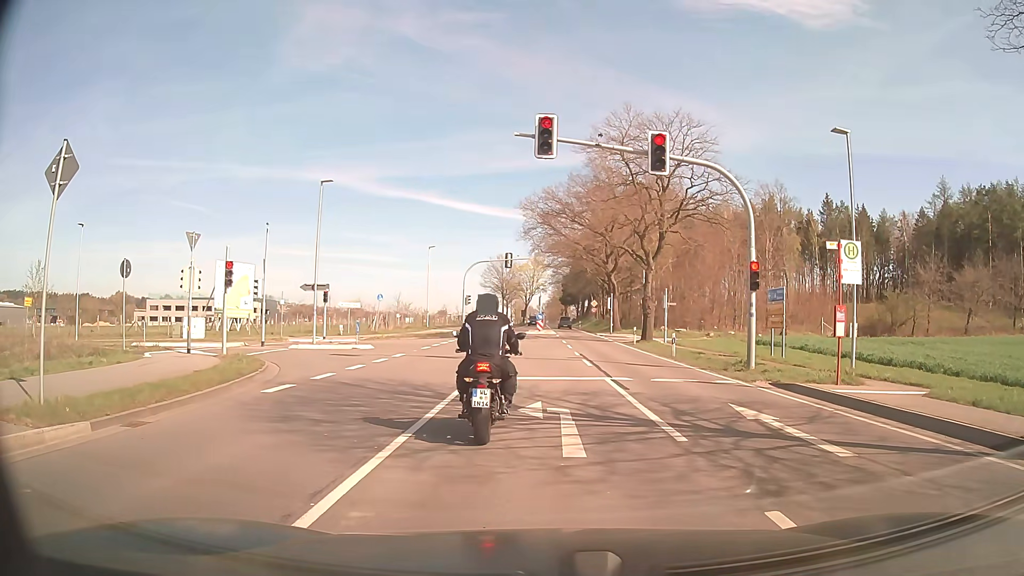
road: secondary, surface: asphalt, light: Day
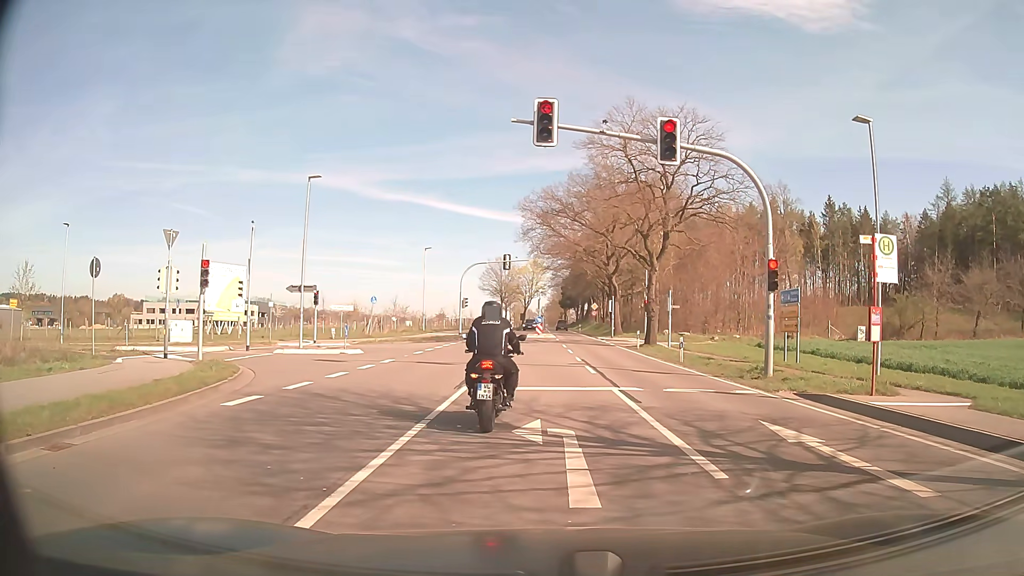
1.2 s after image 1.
(0.0, +1.8) m; -2°
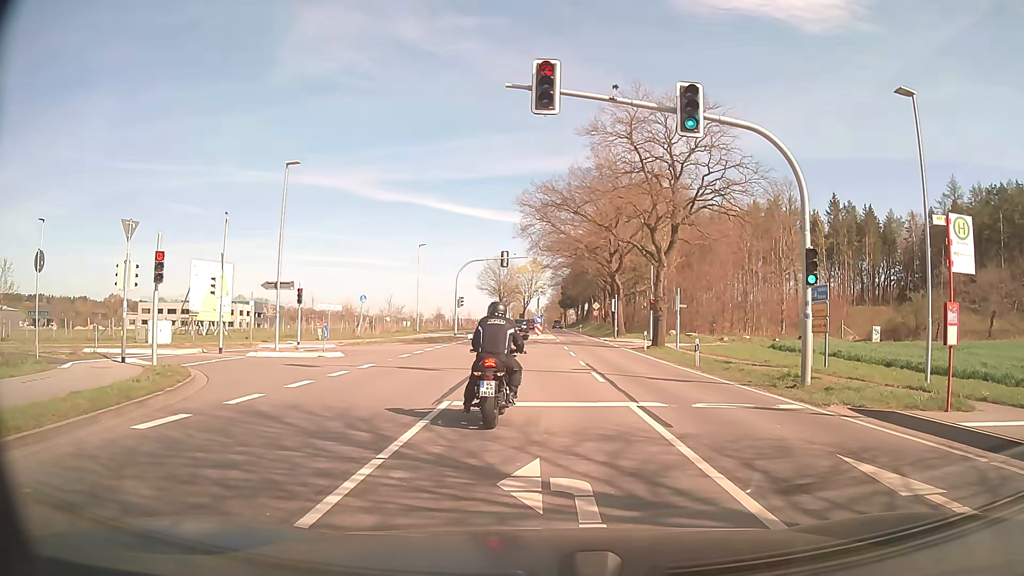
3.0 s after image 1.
(+0.1, +2.9) m; +1°
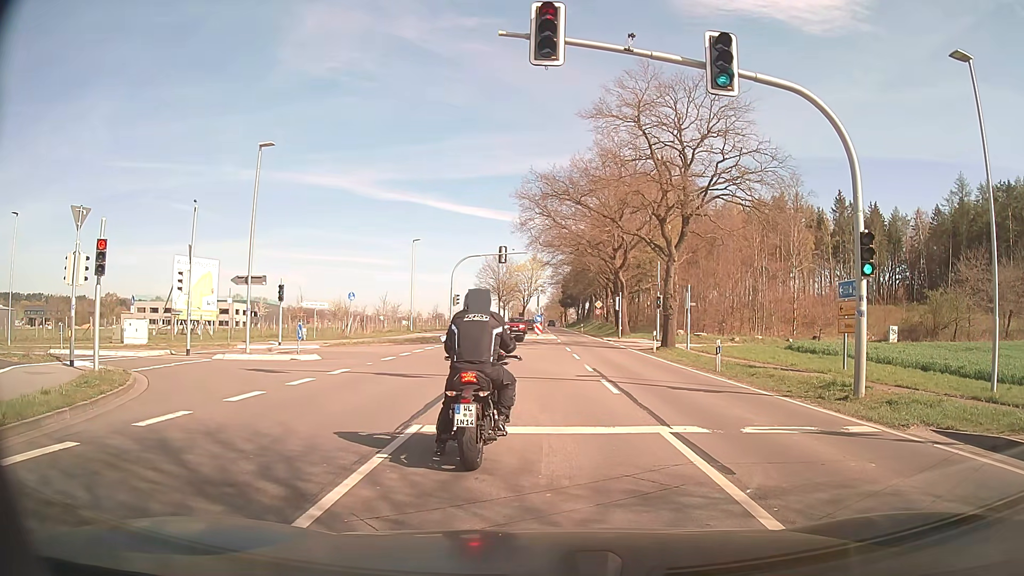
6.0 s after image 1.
(0.0, +2.9) m; +1°
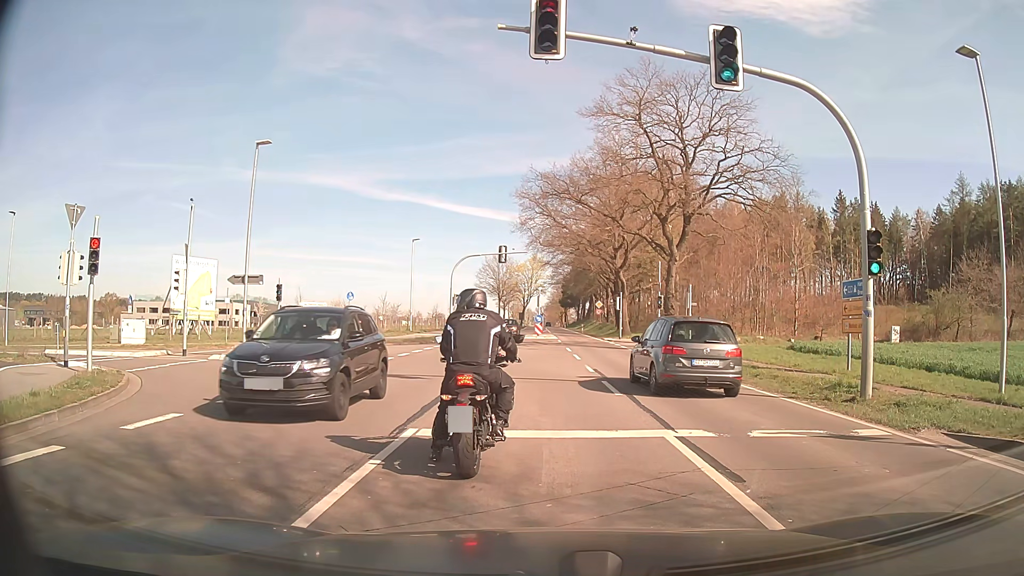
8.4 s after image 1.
(0.0, +0.4) m; 0°
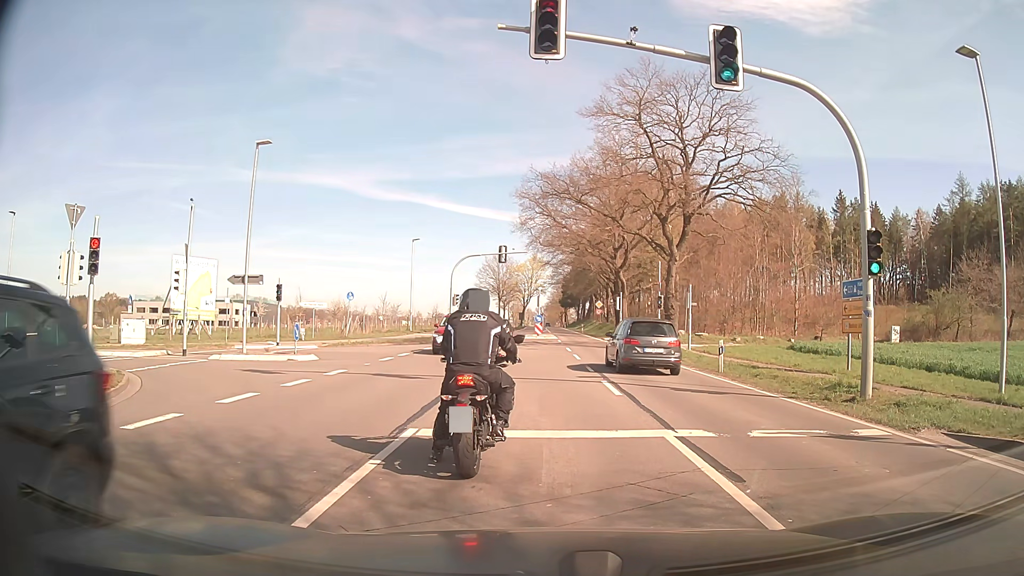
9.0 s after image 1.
(0.0, 0.0) m; 0°
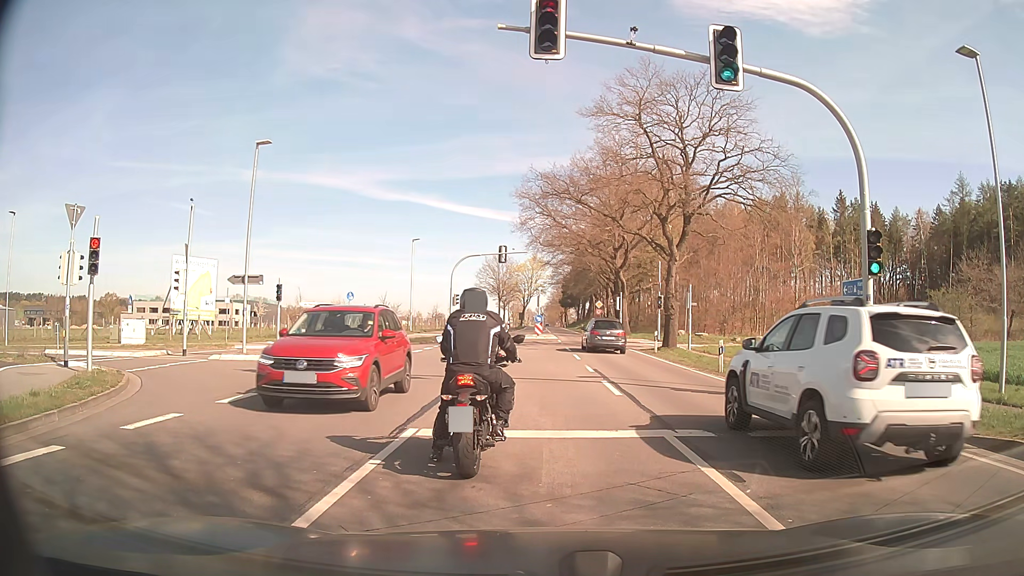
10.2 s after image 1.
(0.0, 0.0) m; 0°
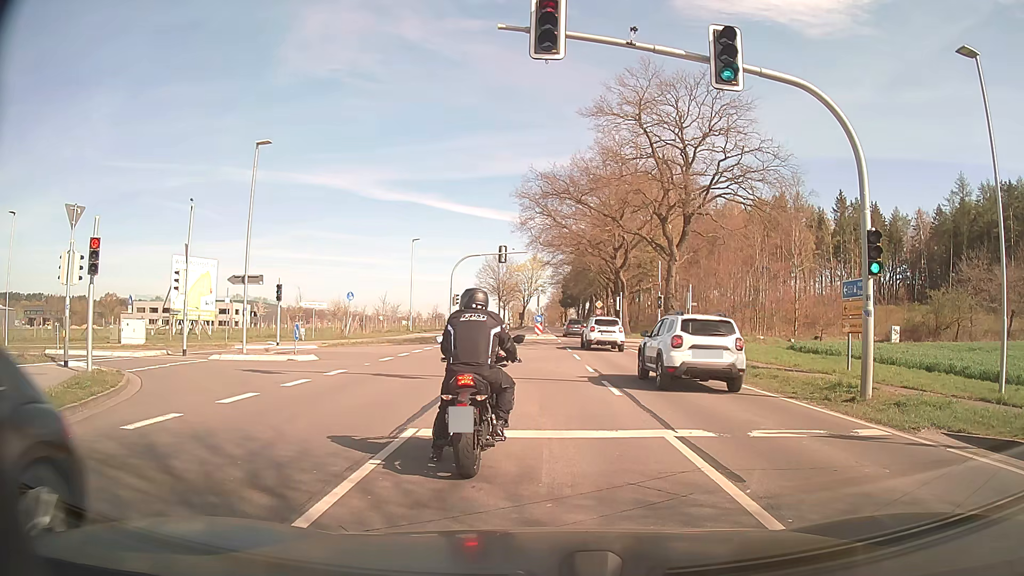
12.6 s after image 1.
(0.0, 0.0) m; 0°
